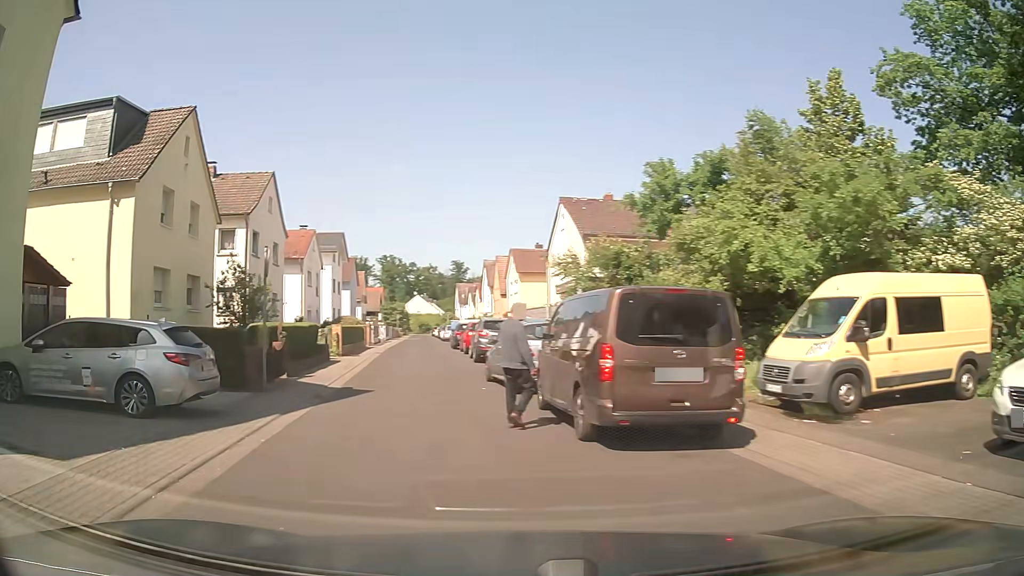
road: residential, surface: asphalt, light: Day
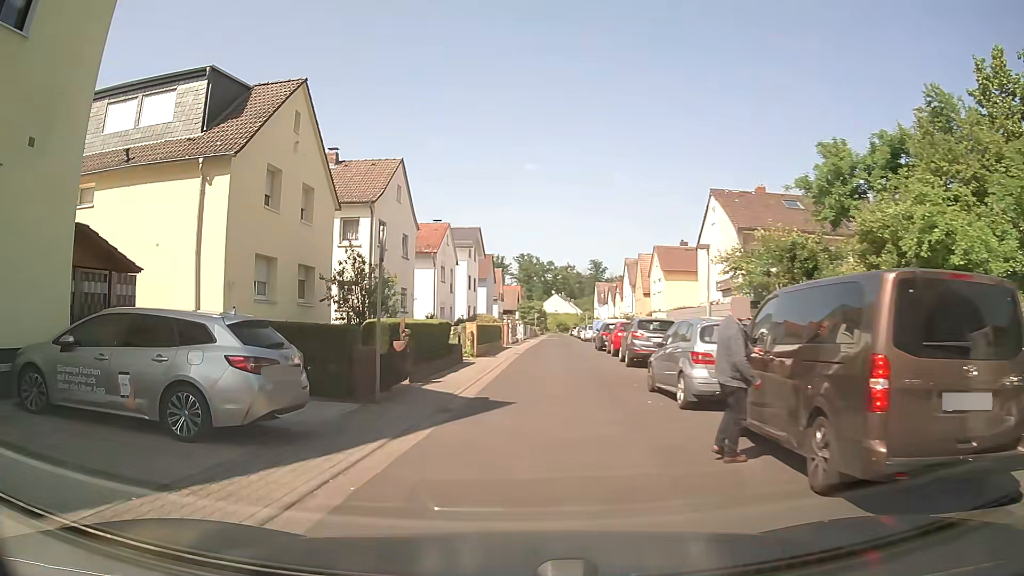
(-0.3, +2.9) m; -12°
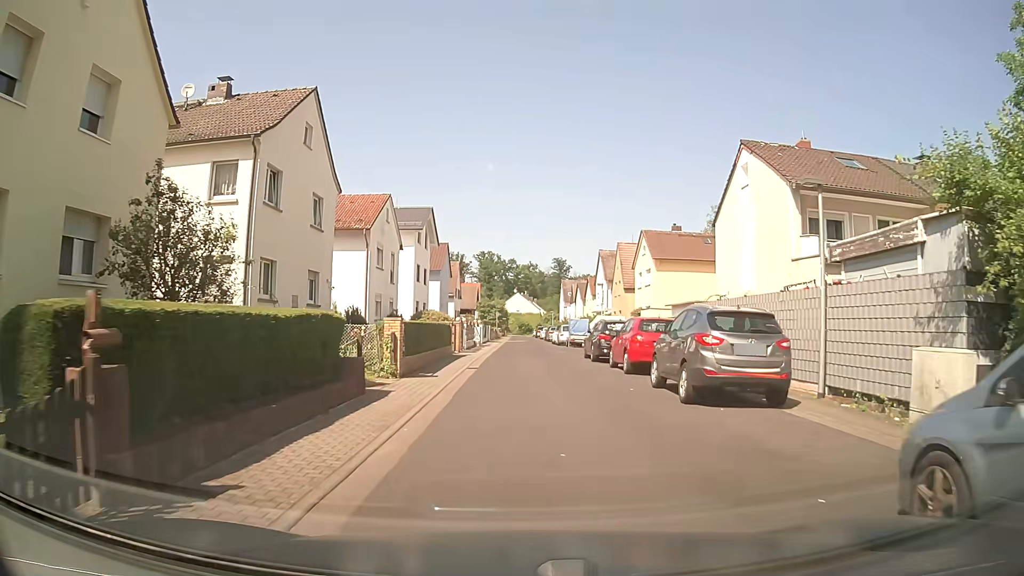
(+0.2, +11.3) m; +4°
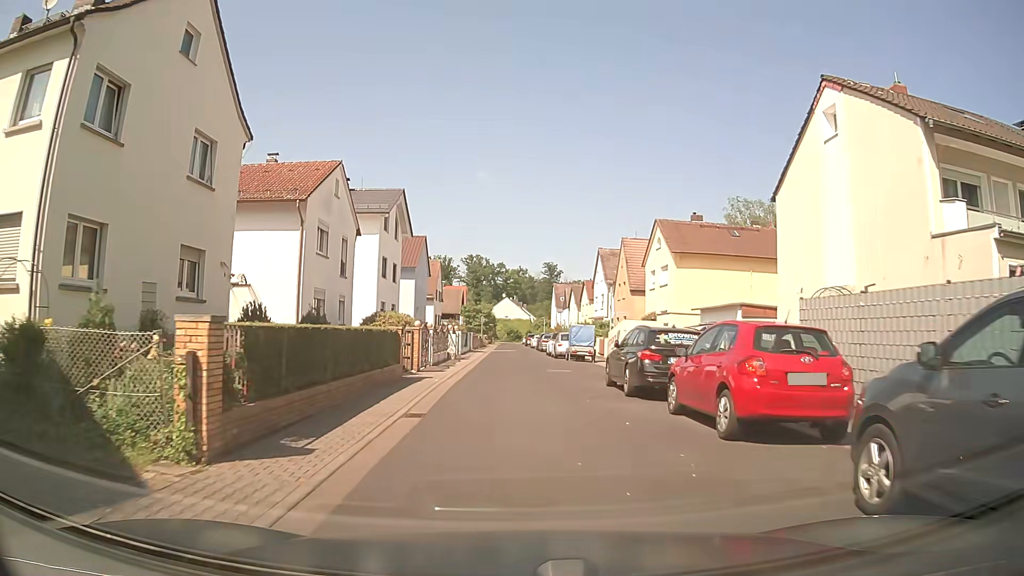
(+0.1, +9.5) m; +1°
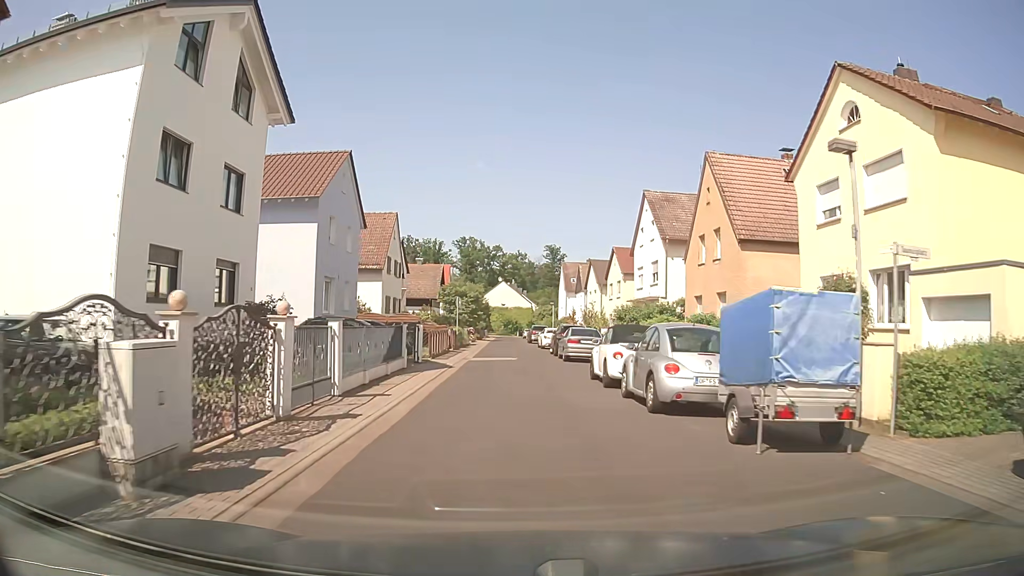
(-0.1, +27.2) m; -1°
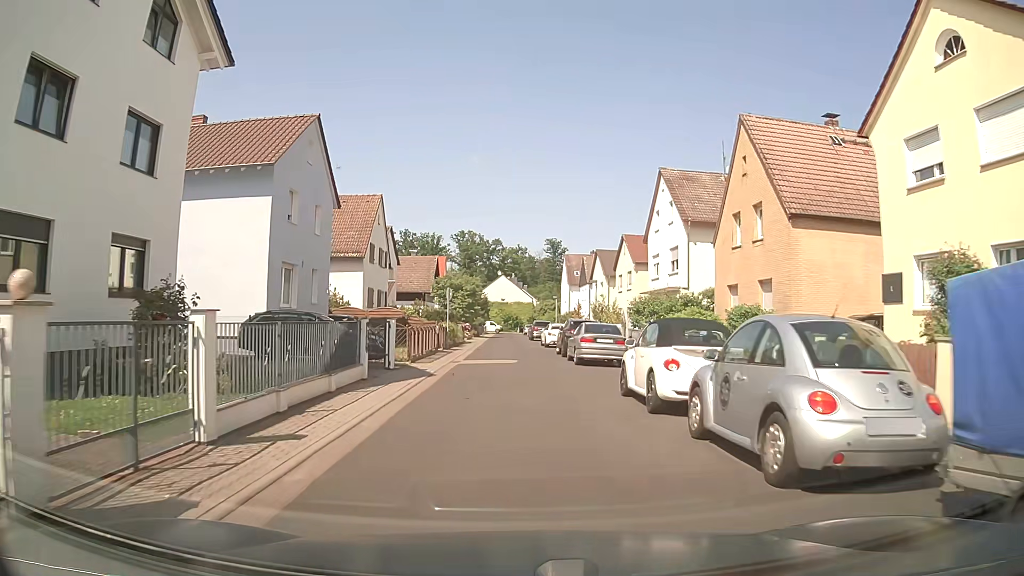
(+0.1, +5.5) m; +1°
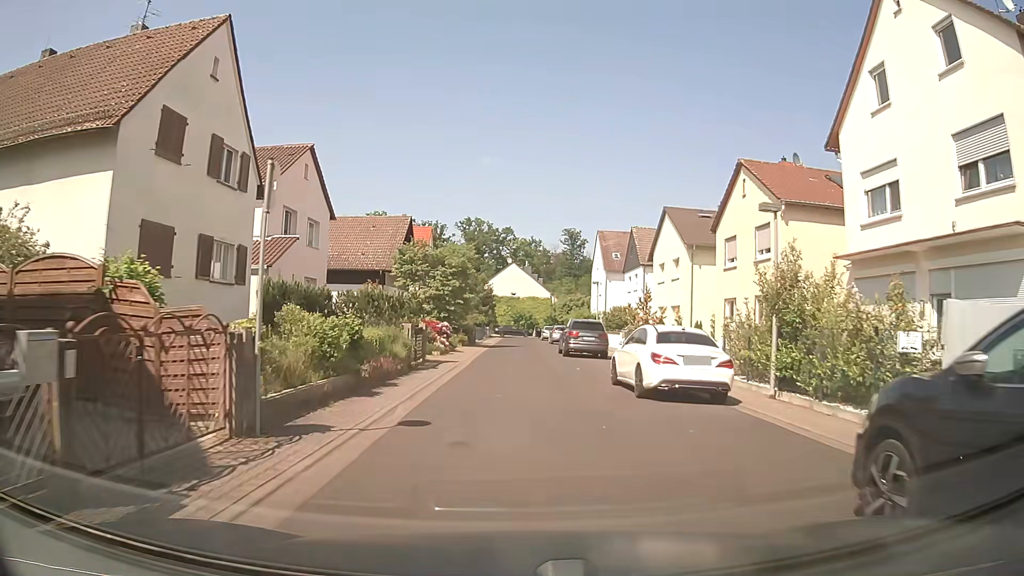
(-0.3, +26.4) m; 0°
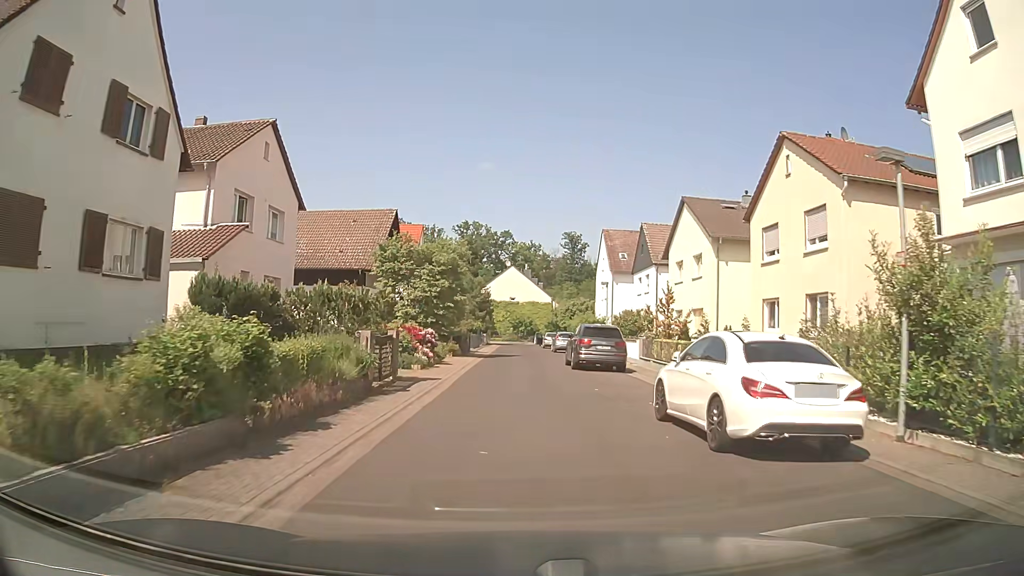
(0.0, +5.2) m; 0°
(0, +10) (0, +20) (0, +30) (0, +40) (0, +50) (0, +60) (0, +70) (+3, +79) (+12, +83) (+22, +83) m
